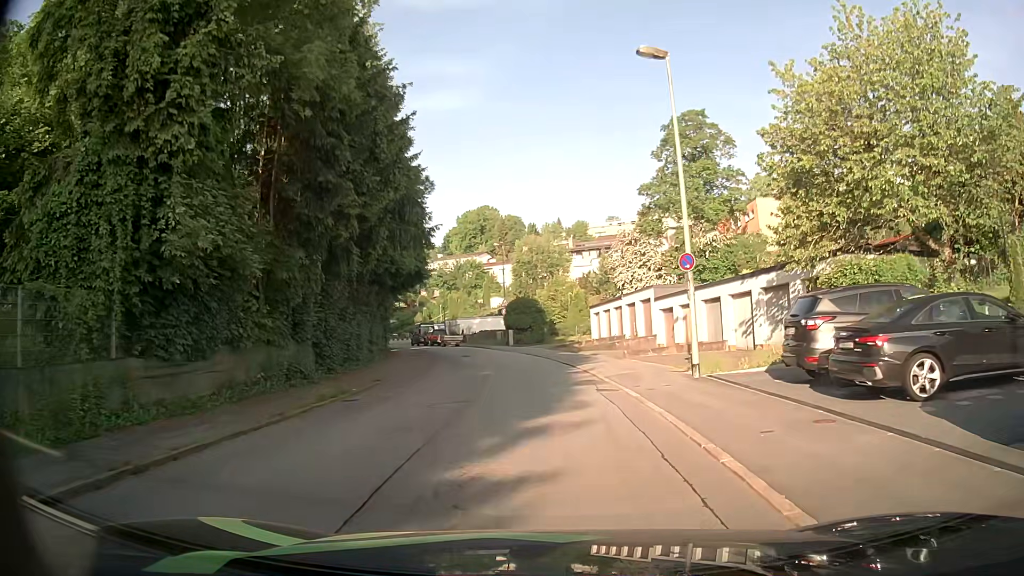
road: tertiary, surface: asphalt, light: Day
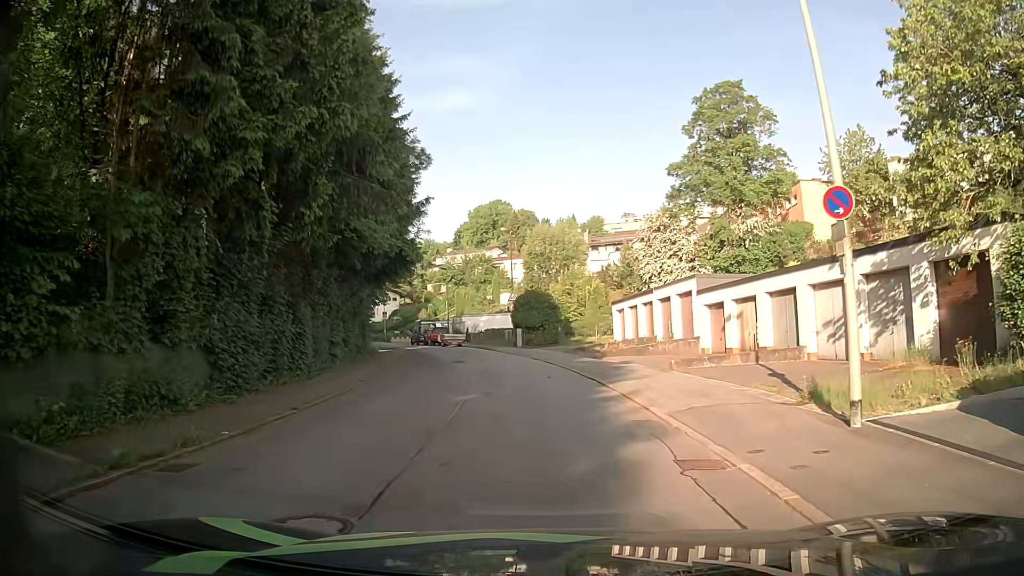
(-0.1, +7.7) m; -2°
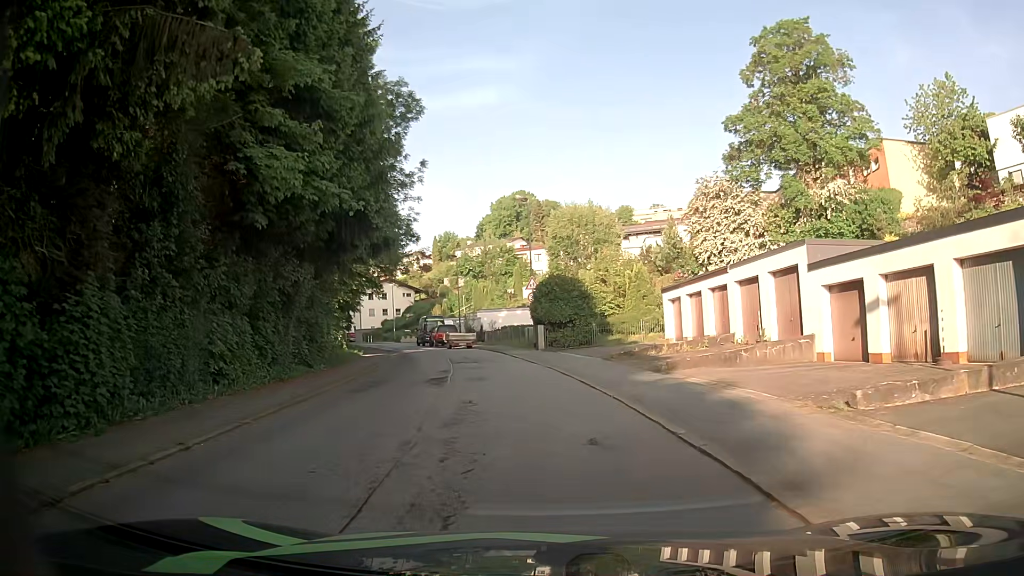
(0.0, +10.8) m; -2°
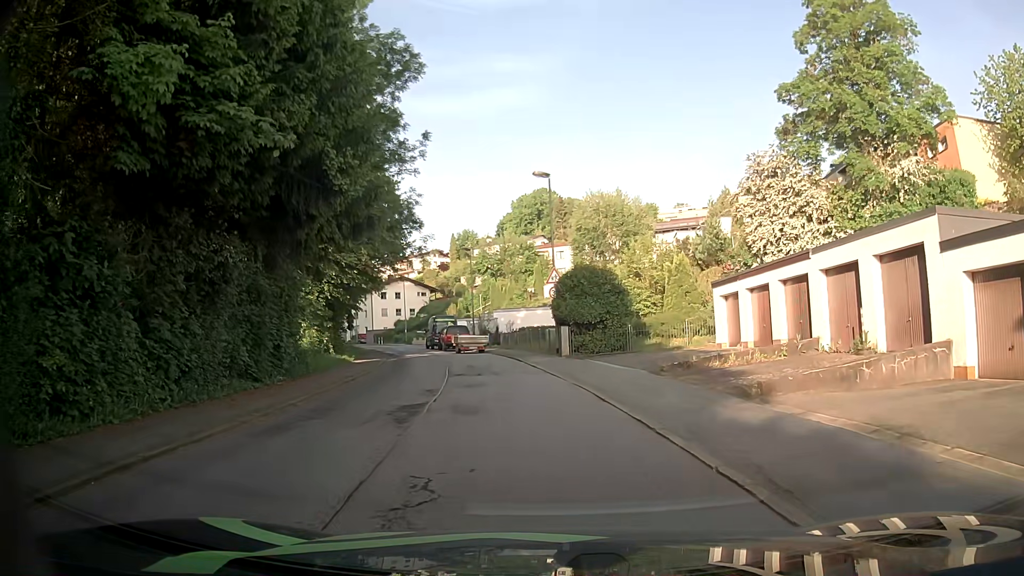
(0.0, +6.2) m; 0°
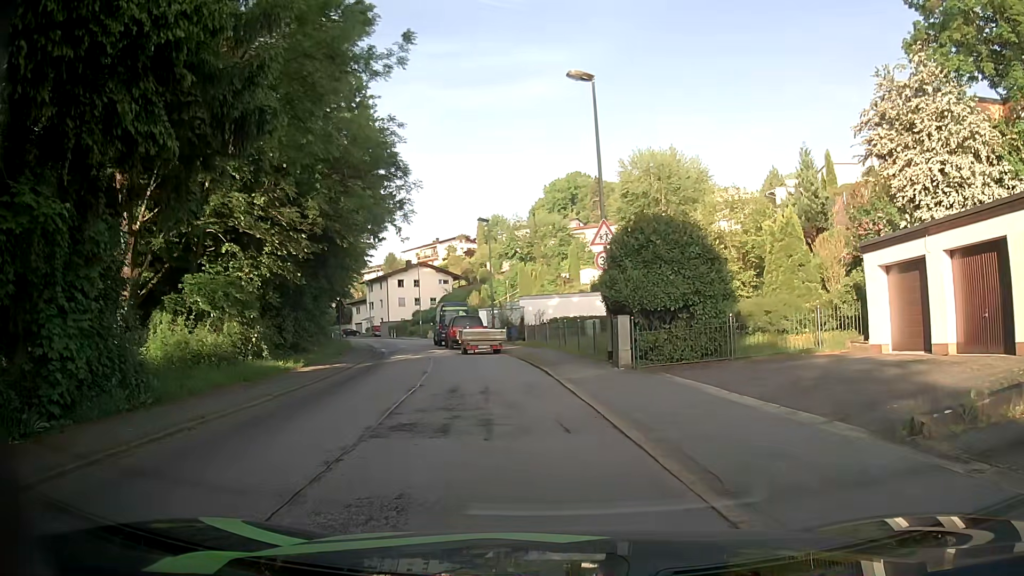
(-0.5, +11.5) m; -3°
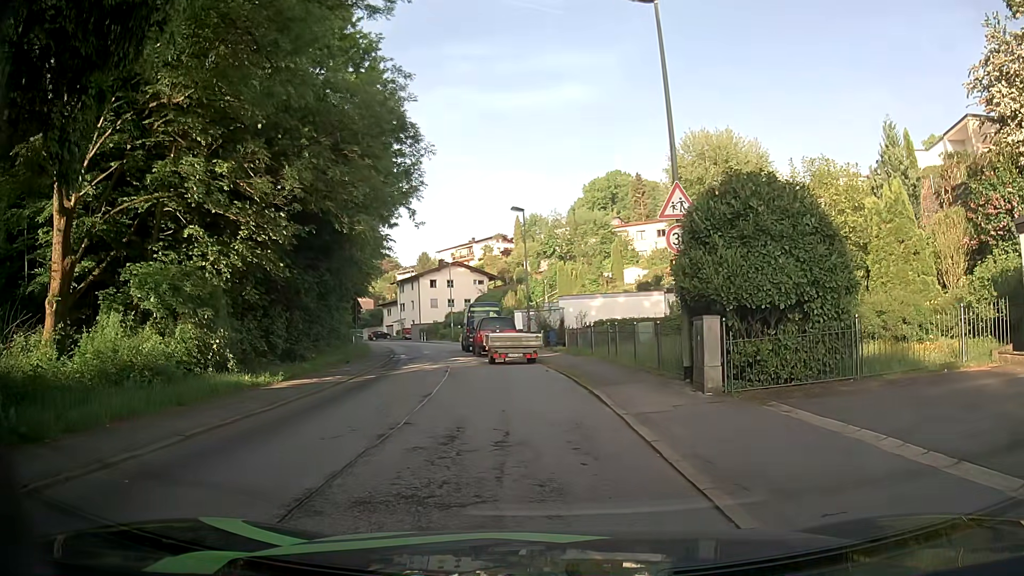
(-0.2, +5.1) m; -3°
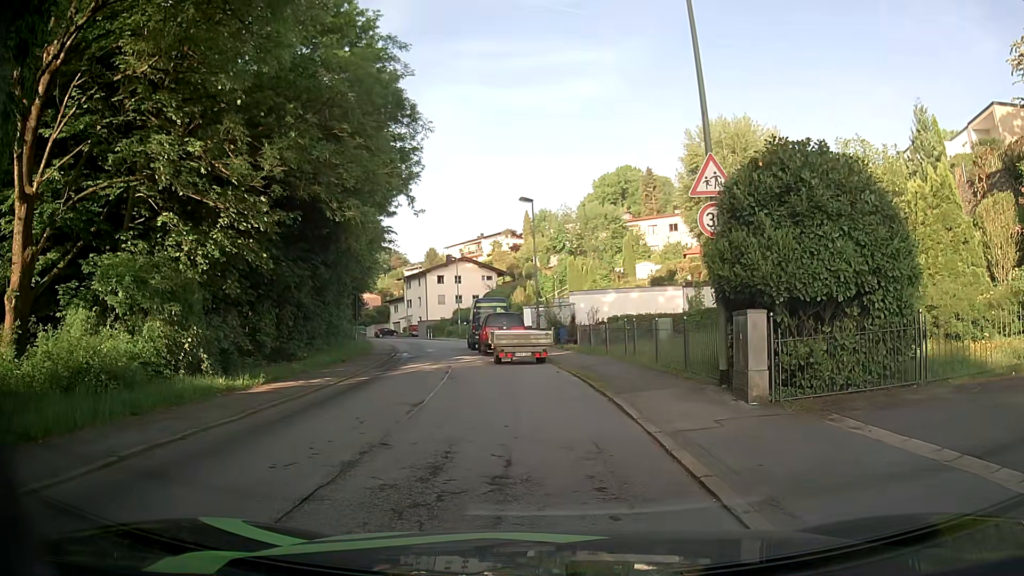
(0.0, +1.9) m; -2°
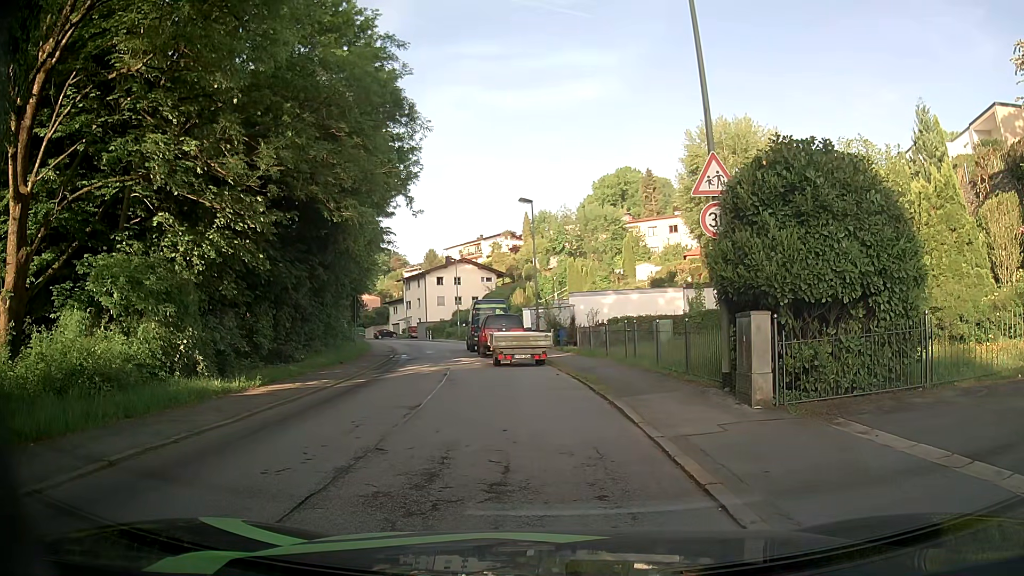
(0.0, +0.3) m; 0°
